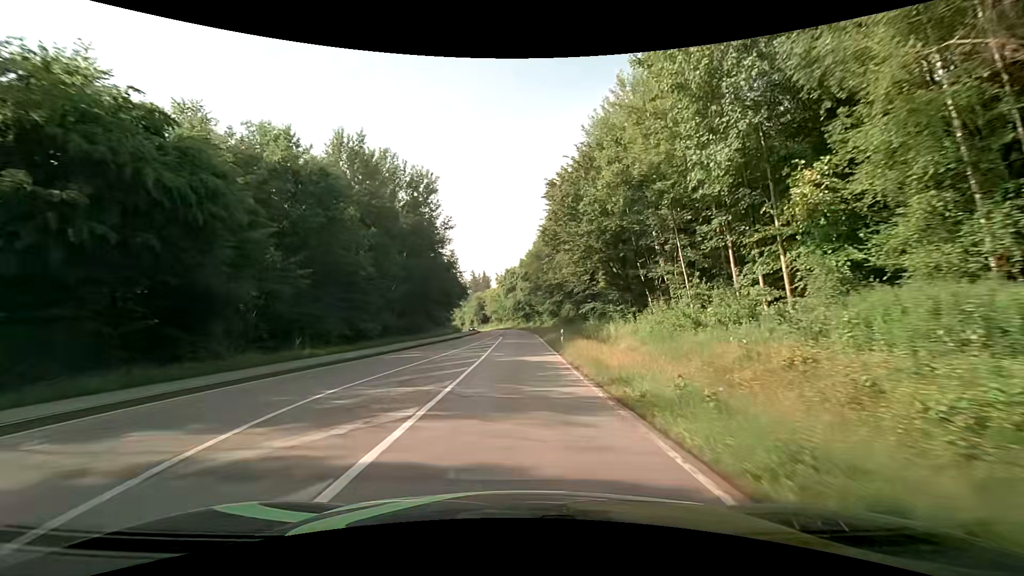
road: secondary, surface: asphalt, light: Day
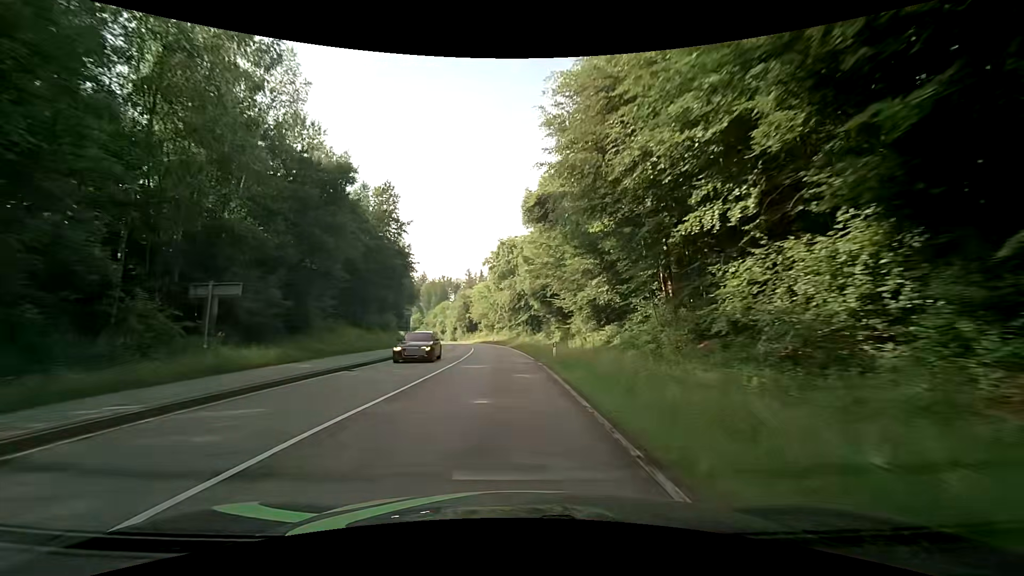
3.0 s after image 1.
(+0.3, +51.0) m; -1°
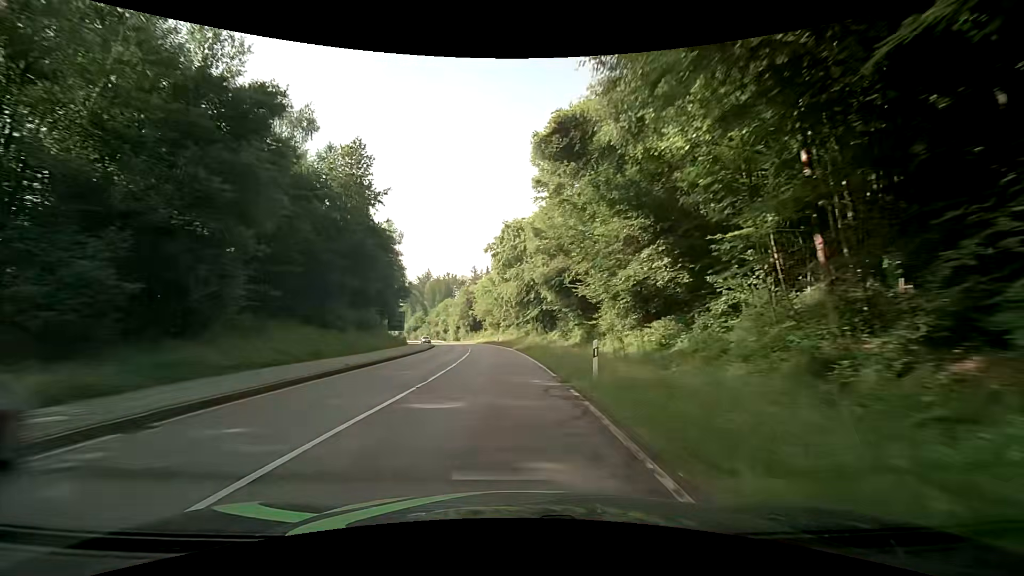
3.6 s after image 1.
(0.0, +10.6) m; 0°
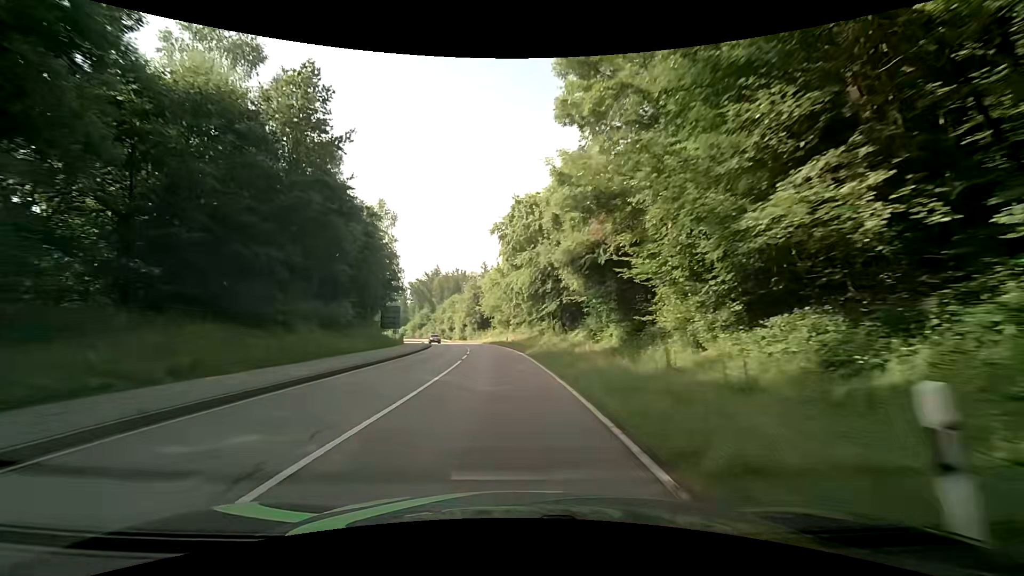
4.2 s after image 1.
(-0.2, +10.6) m; -1°
(0, +10) (-1, +20) (-1, +30) (-2, +40) (-4, +50) (-5, +60) (-7, +70) (-9, +79) (-12, +89) (-14, +99) m
